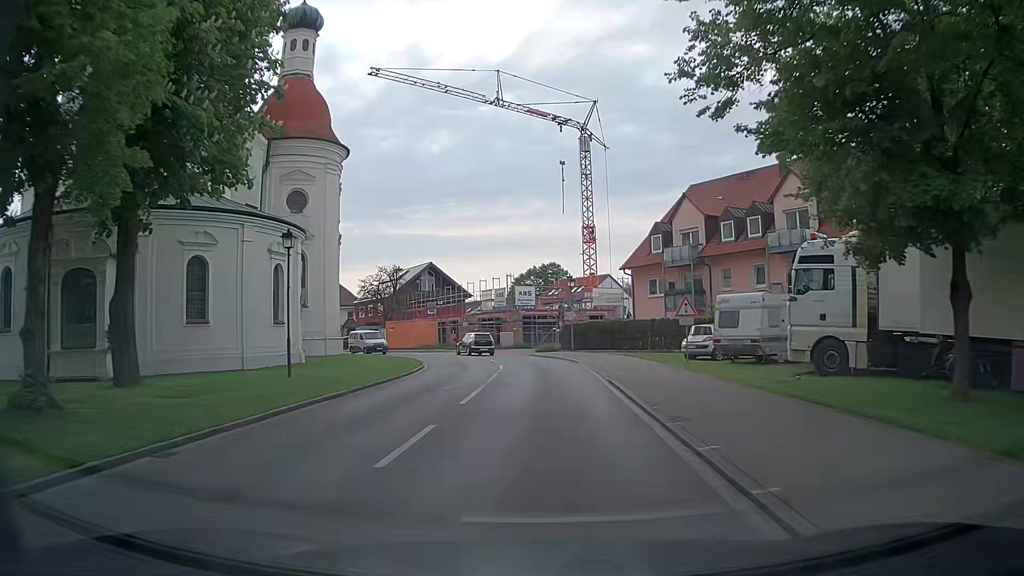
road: tertiary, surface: asphalt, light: Day
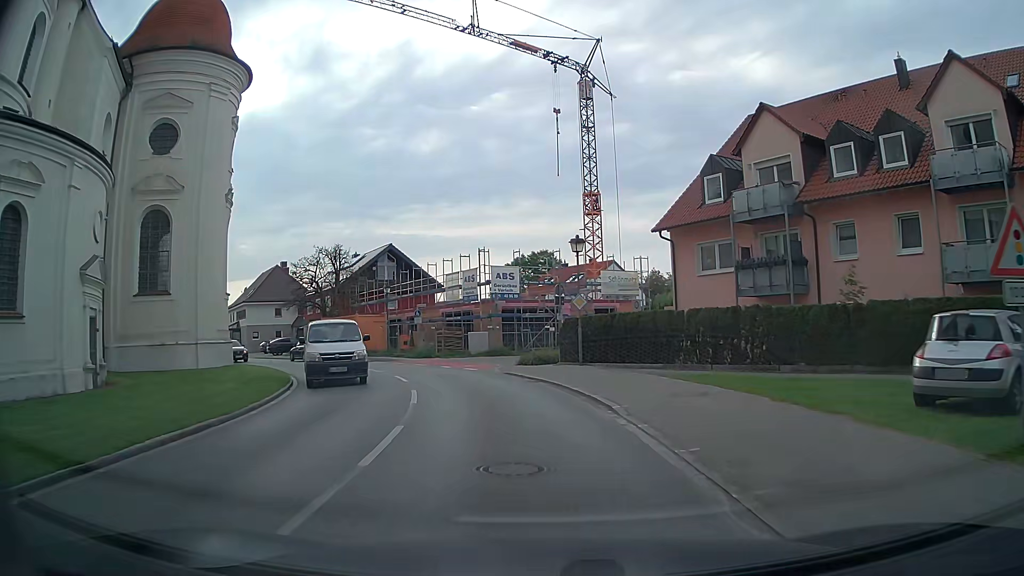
(+0.3, +17.9) m; +2°
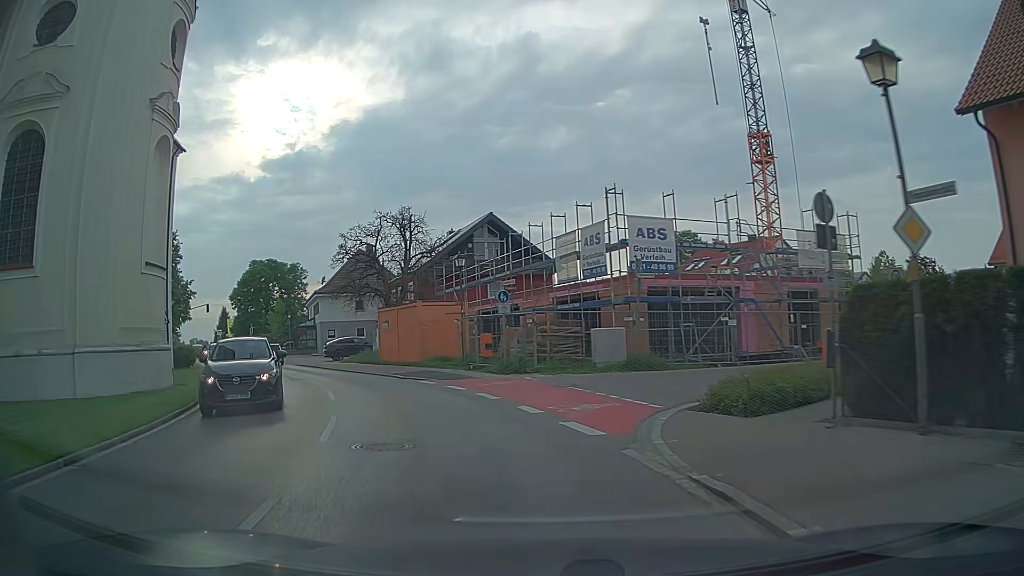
(-1.3, +16.7) m; -11°
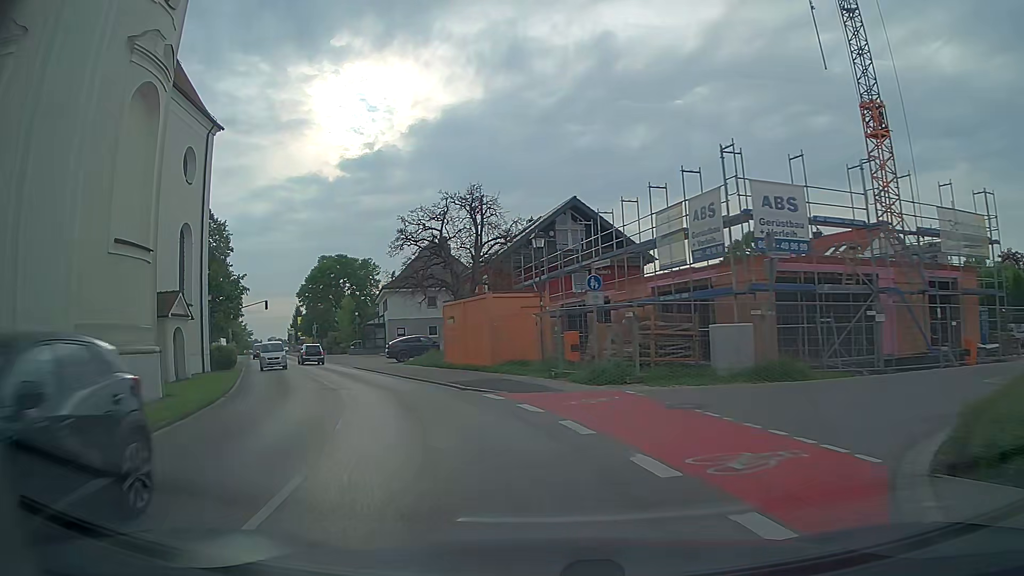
(-0.4, +5.5) m; -8°
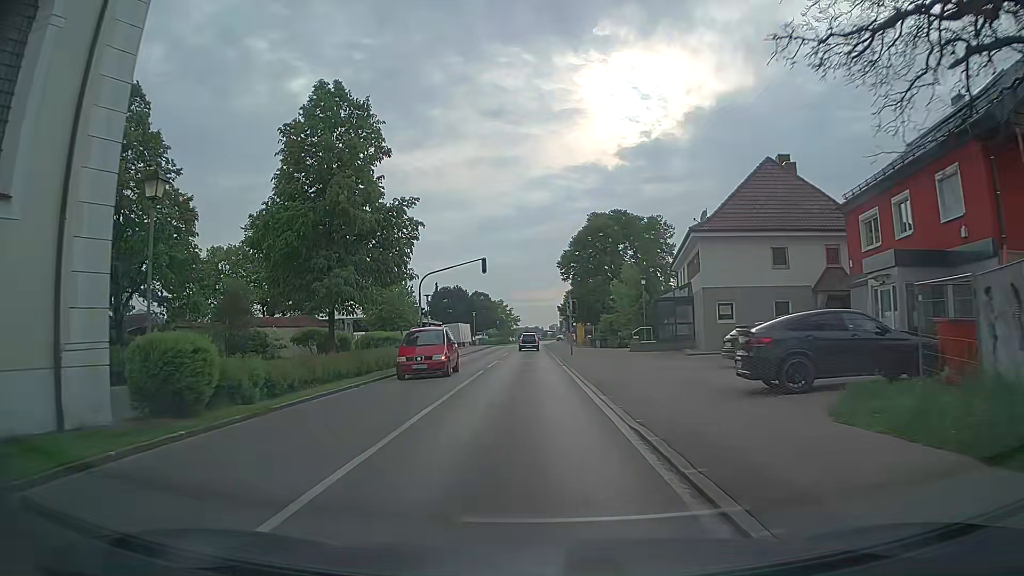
(-7.2, +28.1) m; -23°
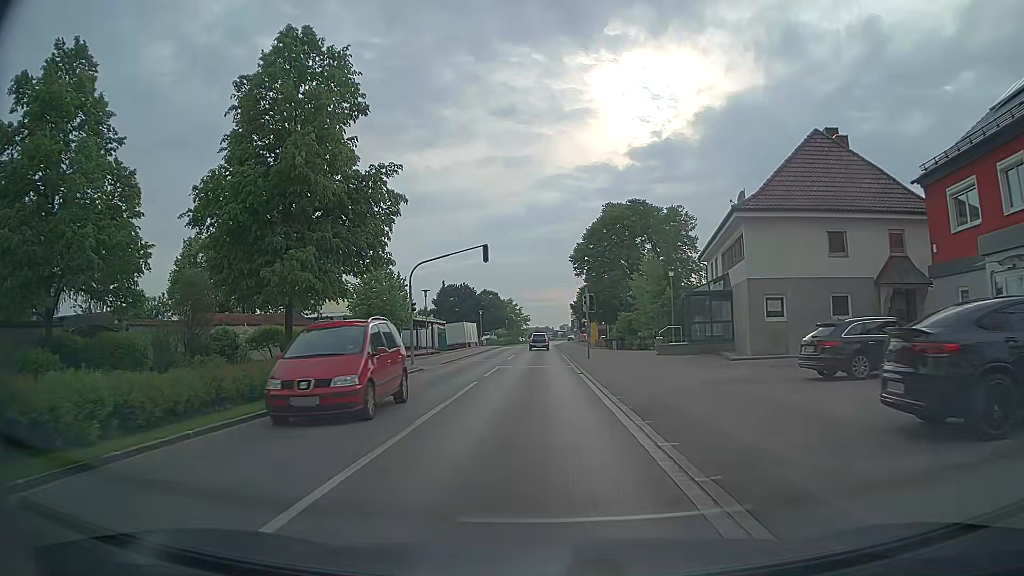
(-0.1, +6.1) m; -2°
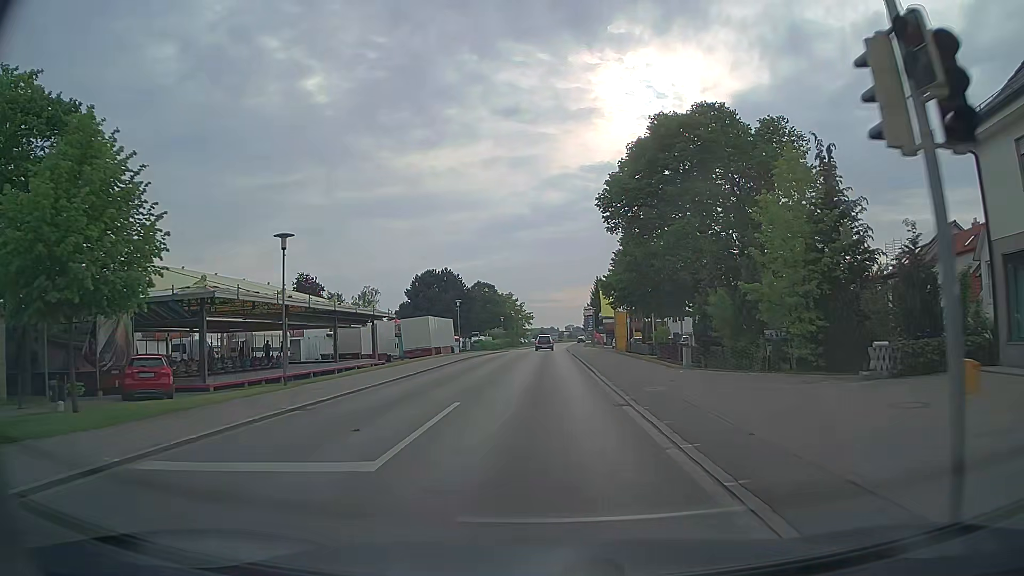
(-0.2, +30.5) m; -1°
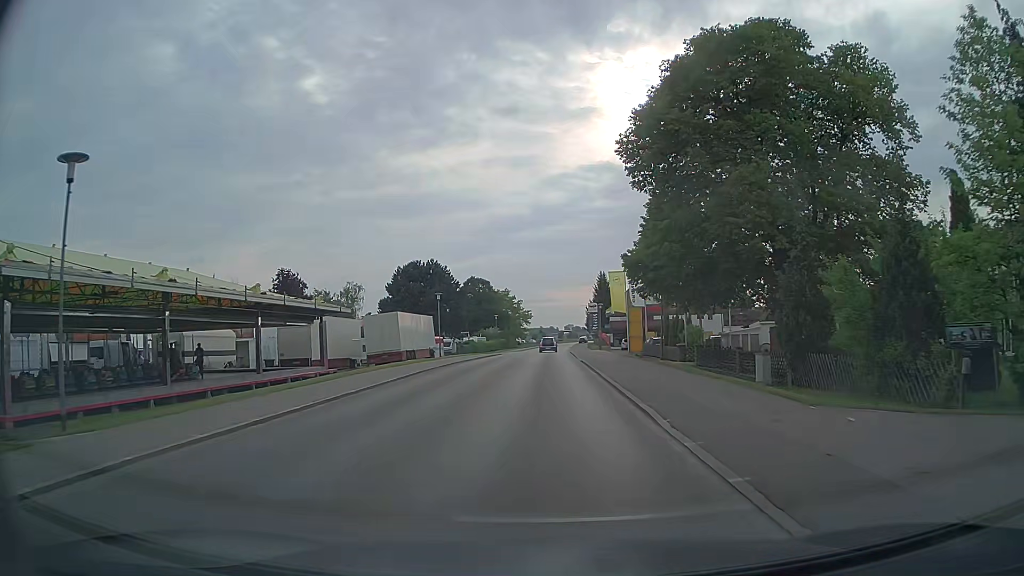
(0.0, +12.0) m; 0°
(0, +10) (0, +20) (0, +30) (0, +40) (0, +50) (+1, +60) (+1, +70) (+1, +80) (+2, +90) (+2, +100) m
